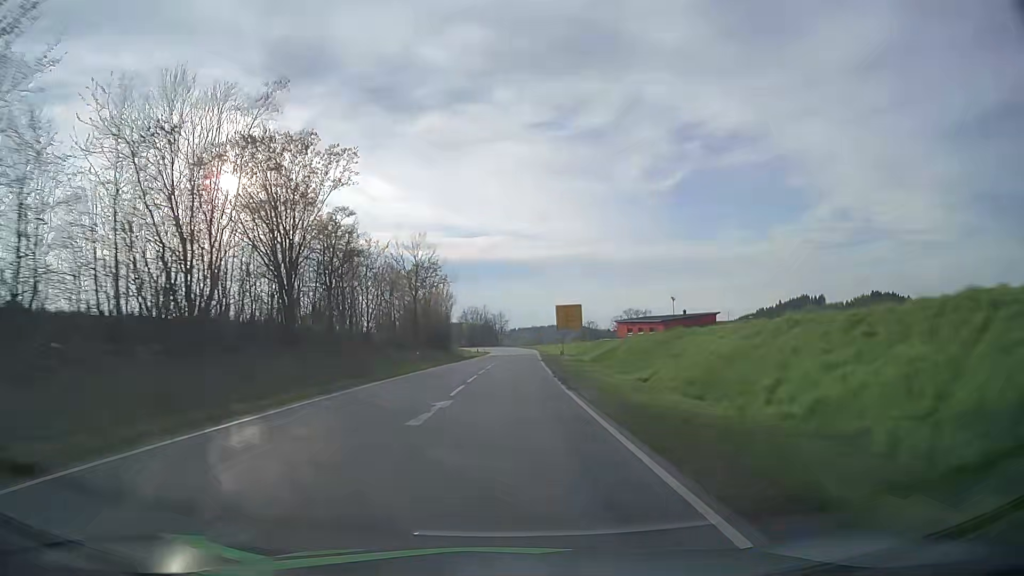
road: secondary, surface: asphalt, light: Day
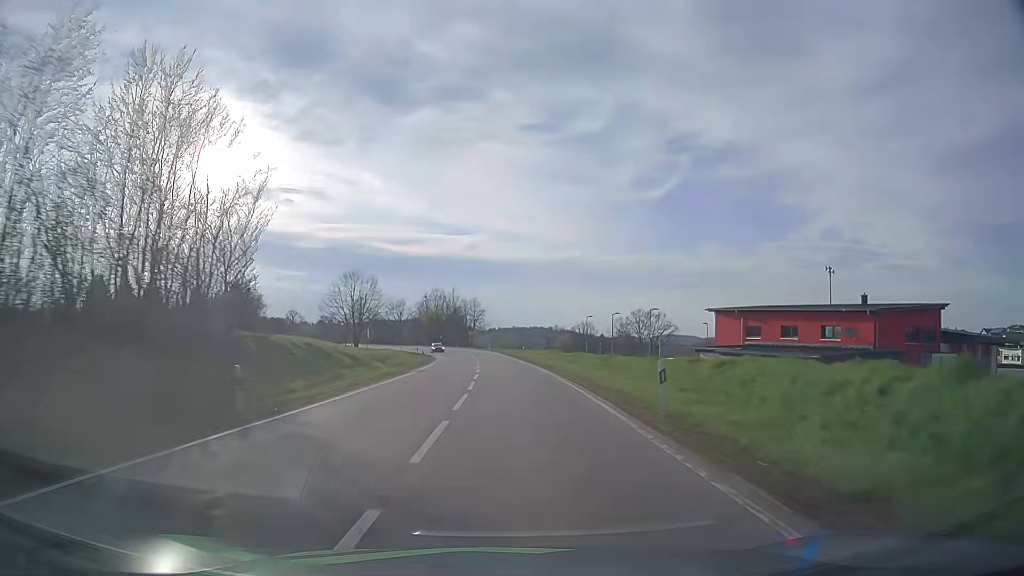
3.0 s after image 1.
(+1.1, +69.7) m; +2°
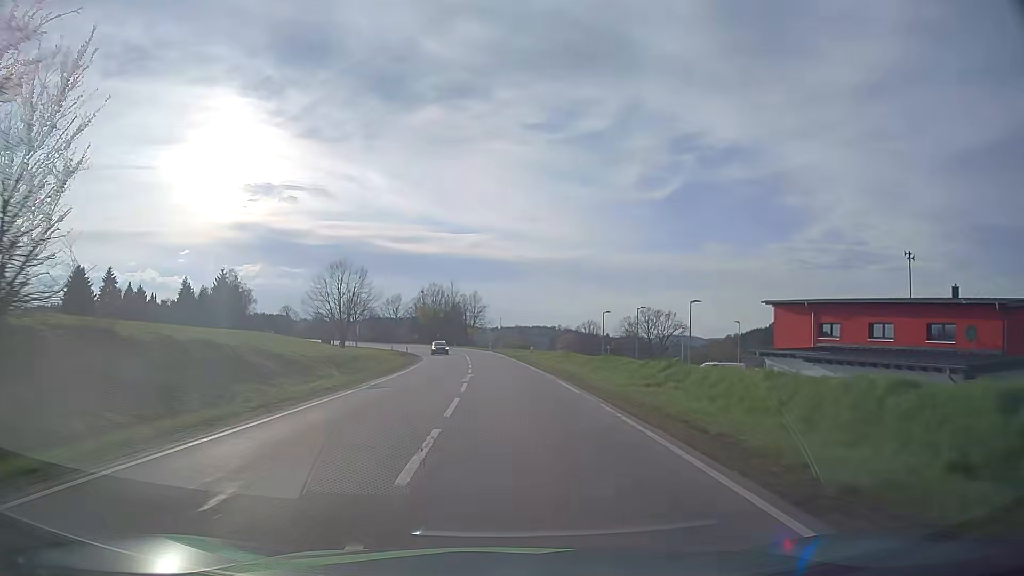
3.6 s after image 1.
(0.0, +13.0) m; 0°
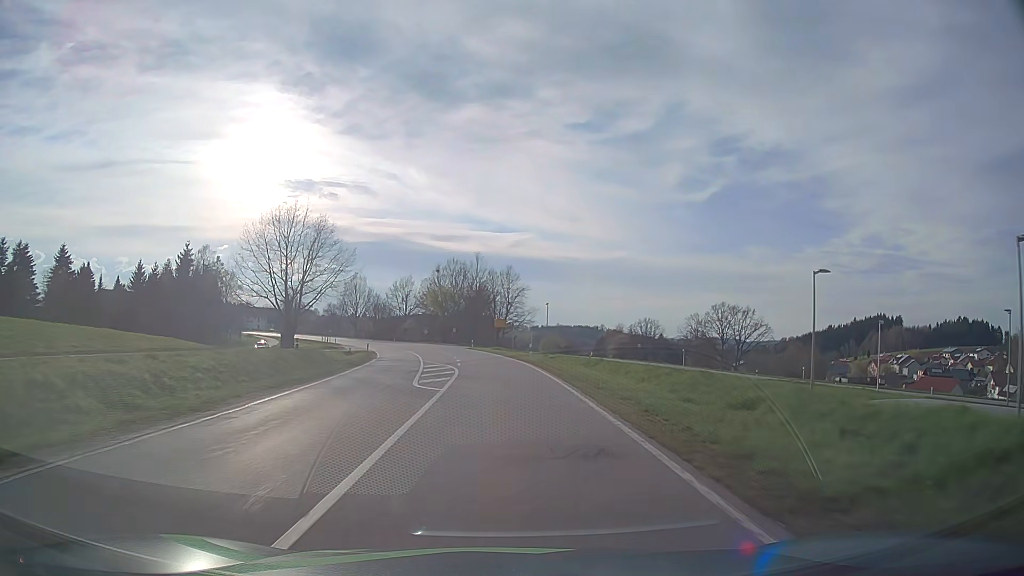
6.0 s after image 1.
(-1.0, +47.6) m; -3°
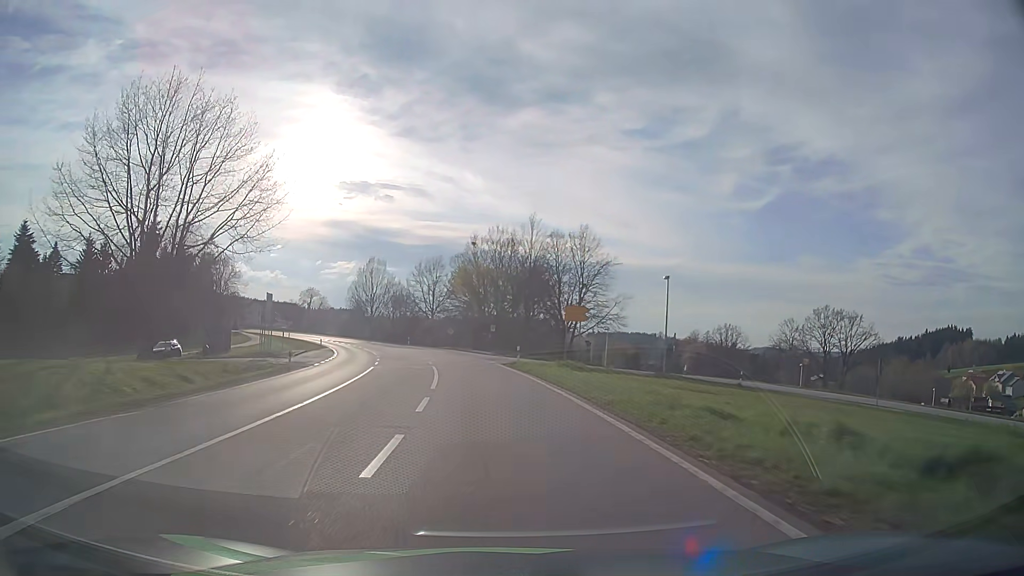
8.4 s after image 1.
(-1.4, +39.5) m; -5°
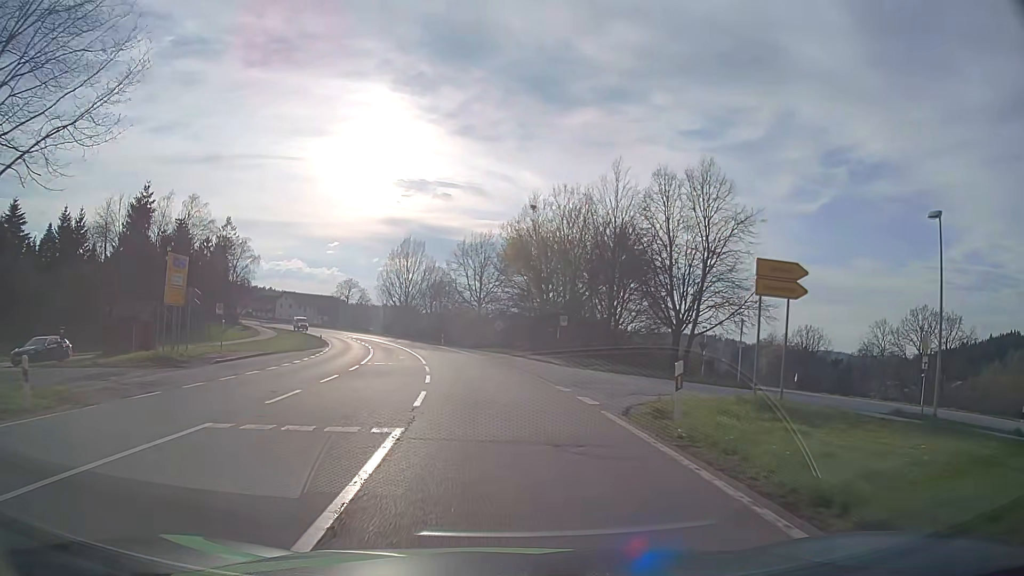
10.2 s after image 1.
(-1.0, +22.9) m; -5°
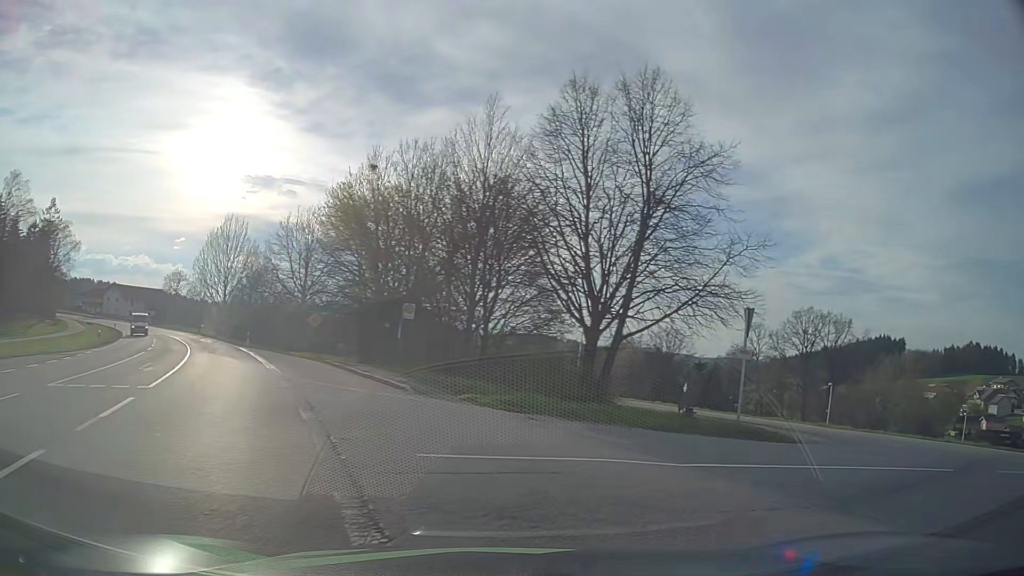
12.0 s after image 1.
(+0.5, +14.3) m; +12°
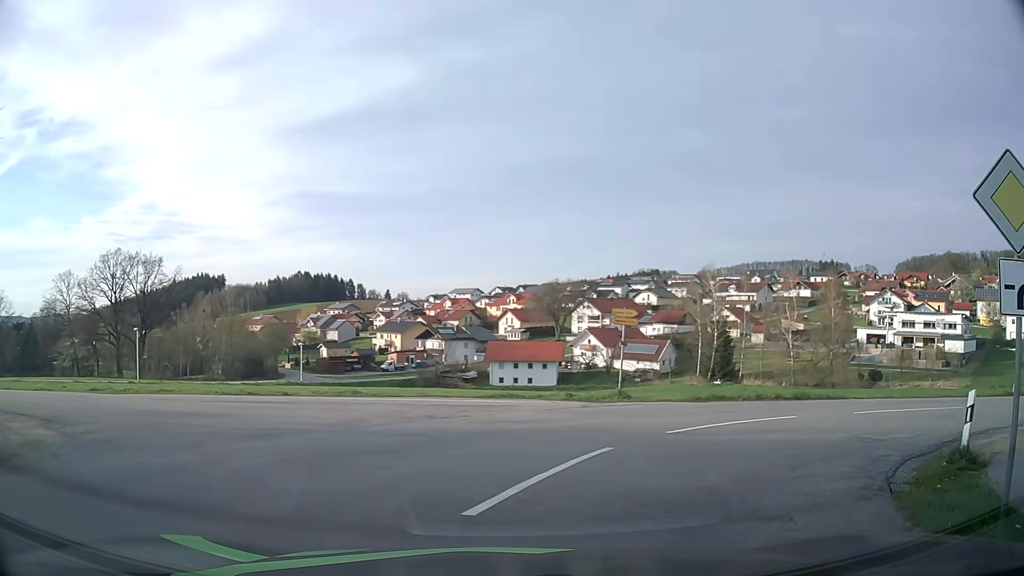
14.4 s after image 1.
(+4.8, +8.6) m; +60°
(+1, +10) (-7, +16) (-16, +18) (-26, +19) (-36, +21) (-45, +25) (-51, +33) (-52, +43) (-50, +52) (-47, +62) m
